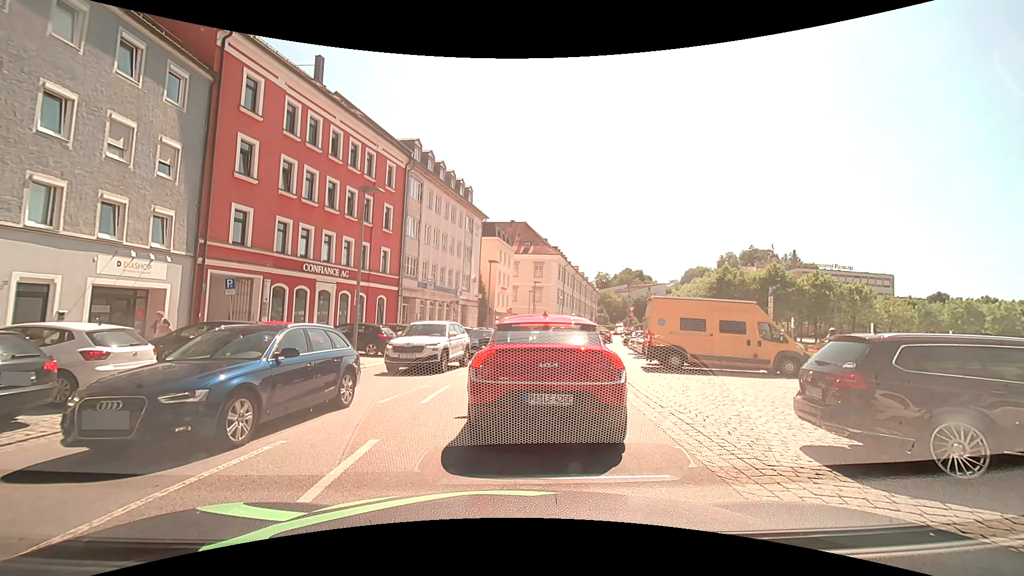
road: tertiary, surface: asphalt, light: Day
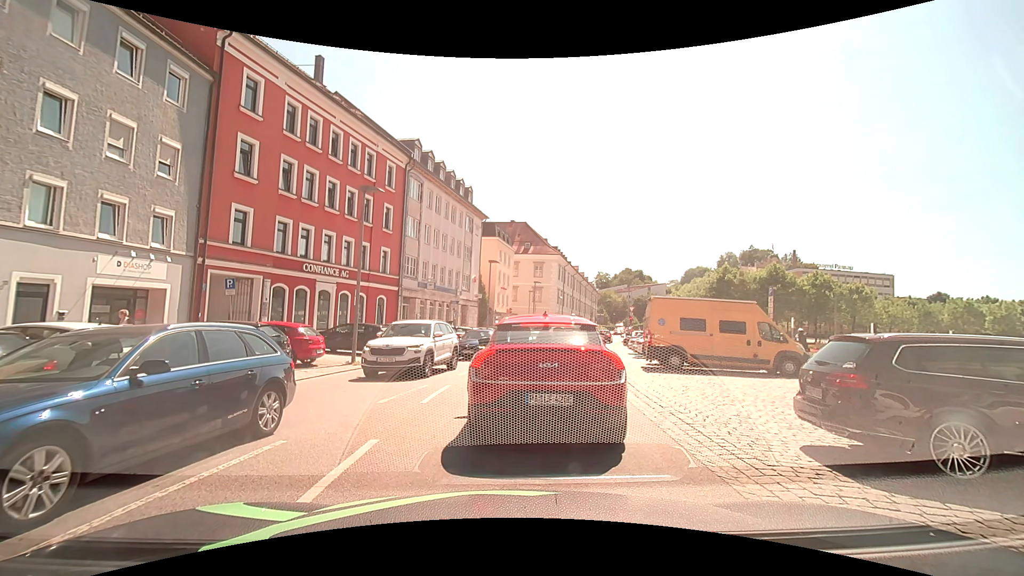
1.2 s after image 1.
(0.0, 0.0) m; 0°
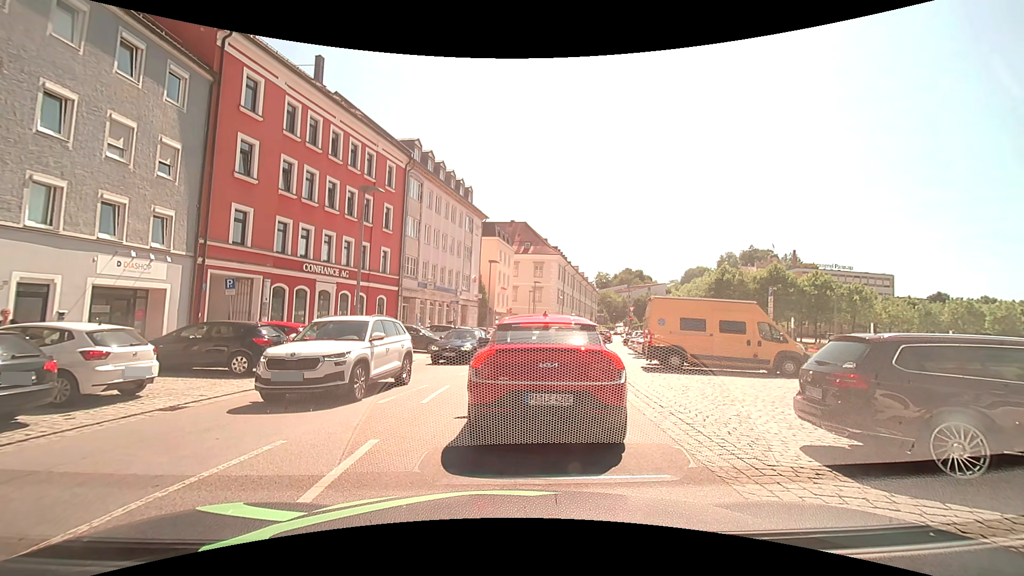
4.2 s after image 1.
(0.0, 0.0) m; 0°
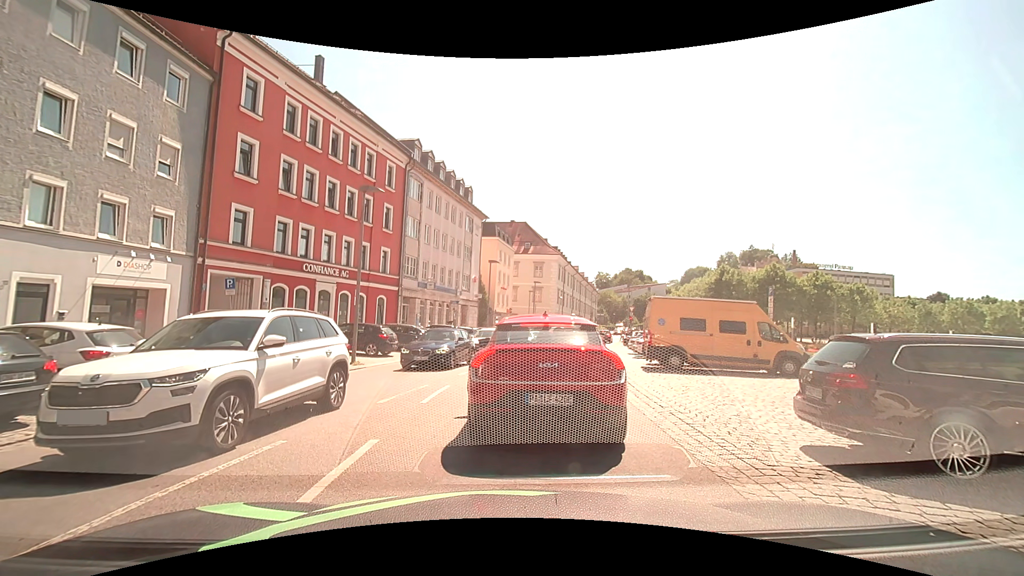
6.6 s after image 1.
(0.0, 0.0) m; 0°
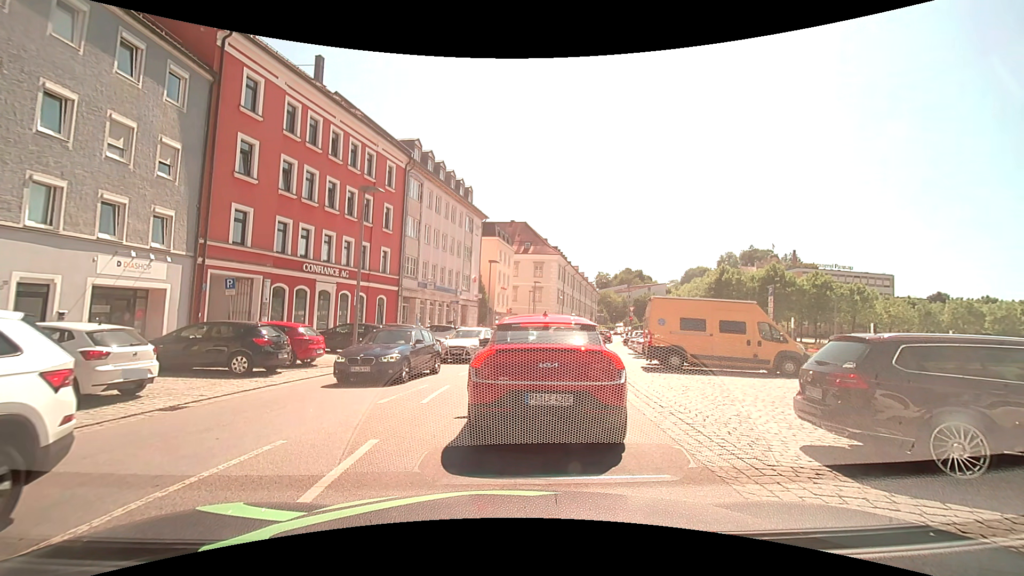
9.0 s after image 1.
(0.0, 0.0) m; 0°
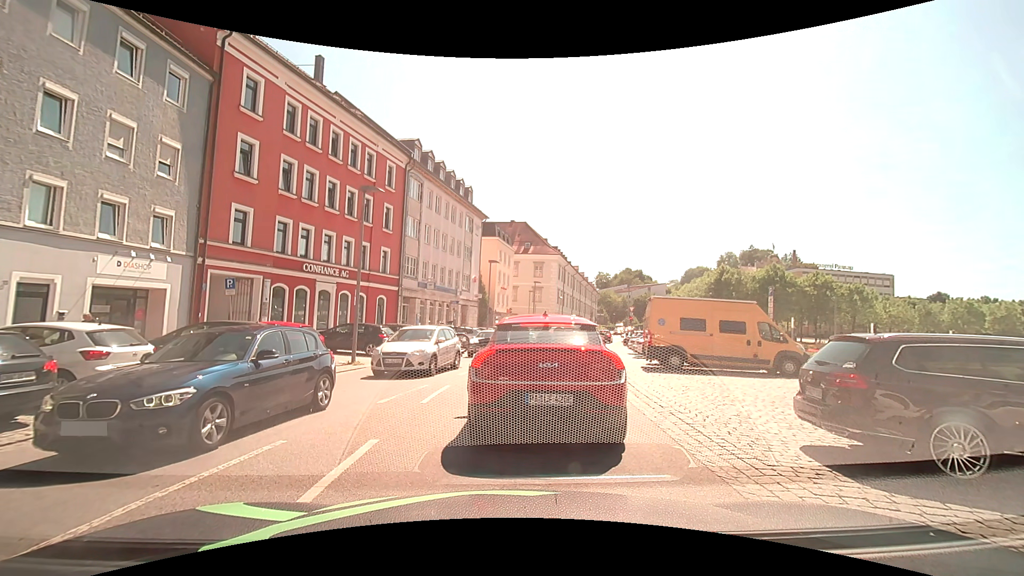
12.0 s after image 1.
(0.0, 0.0) m; 0°
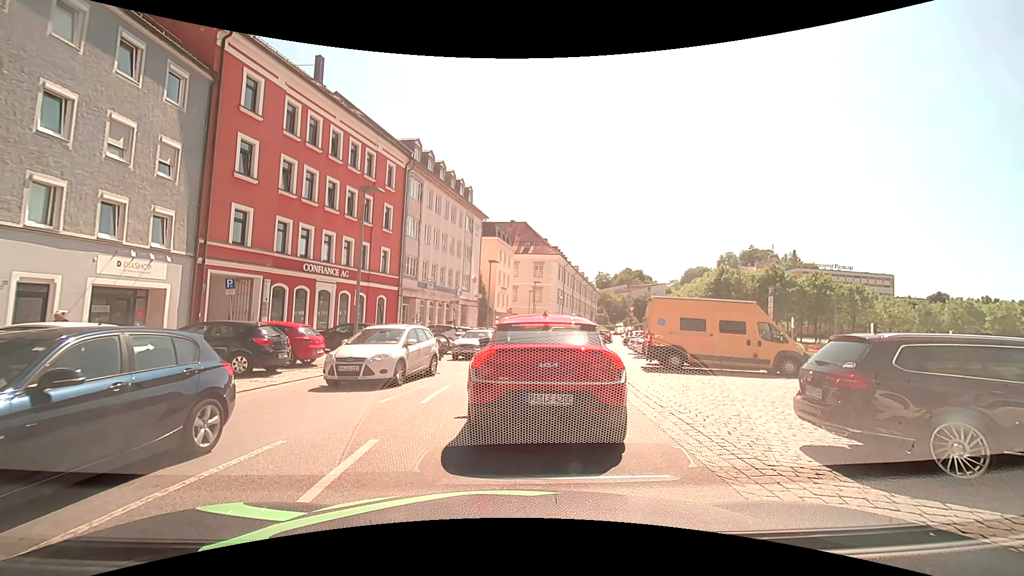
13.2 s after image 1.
(0.0, 0.0) m; 0°
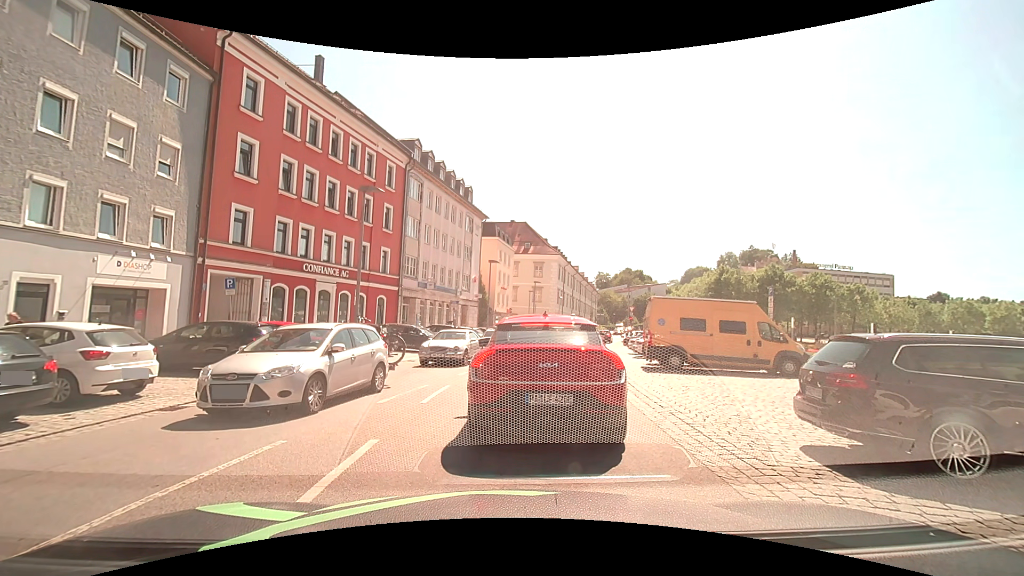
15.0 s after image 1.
(0.0, 0.0) m; 0°
